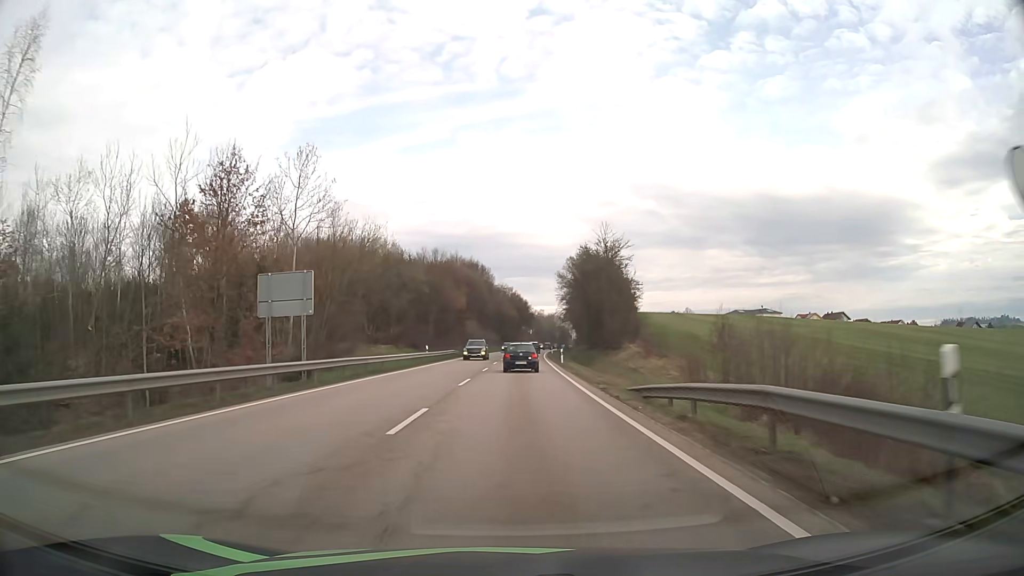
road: primary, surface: asphalt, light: Day
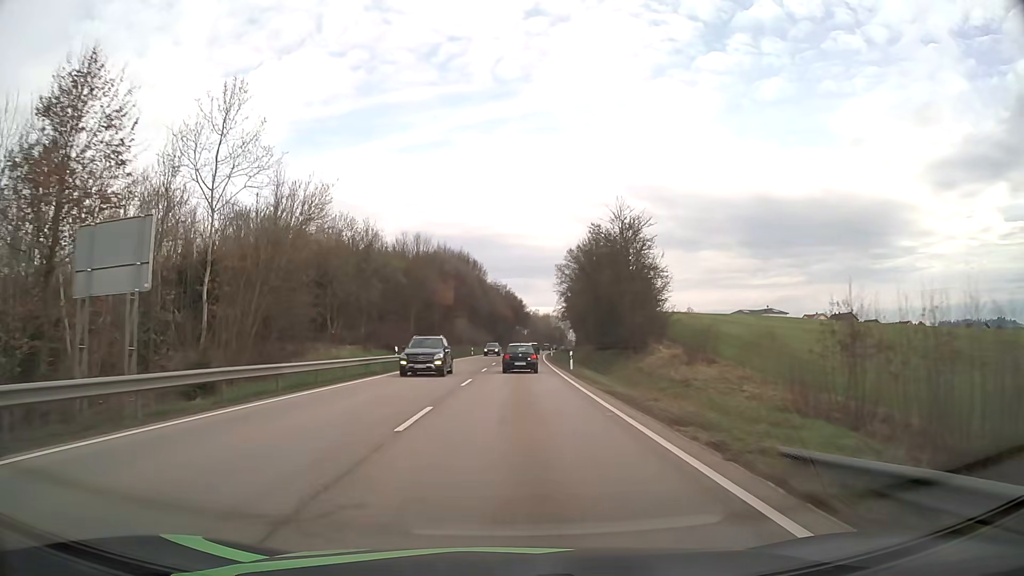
(+0.1, +11.7) m; +1°
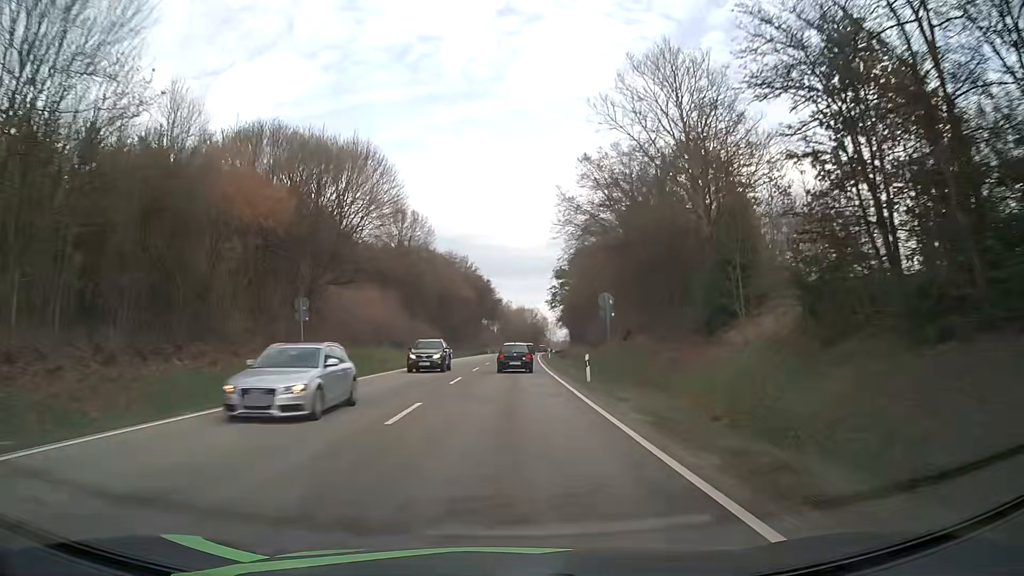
(+1.5, +59.3) m; +3°
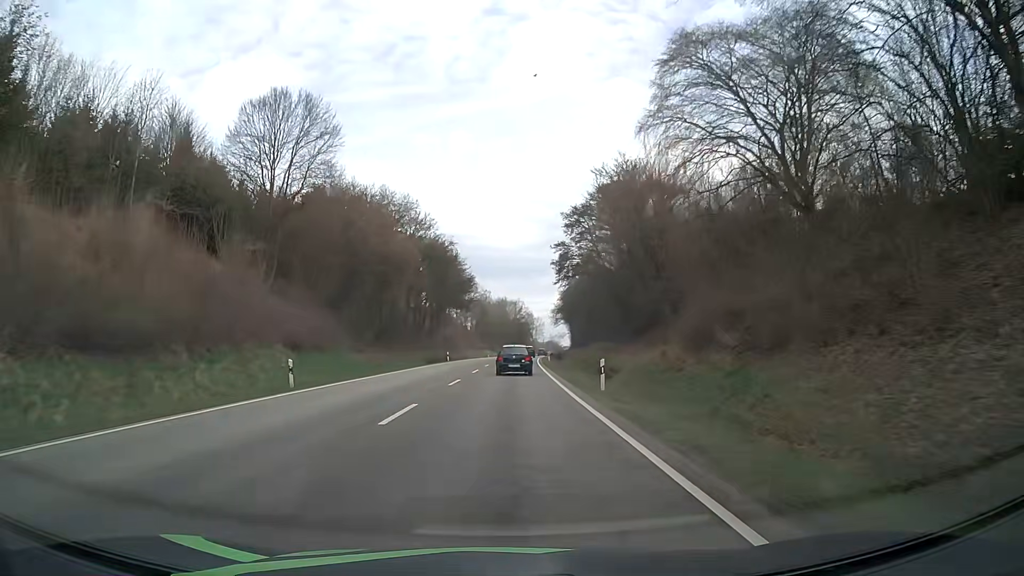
(+0.6, +48.1) m; +1°
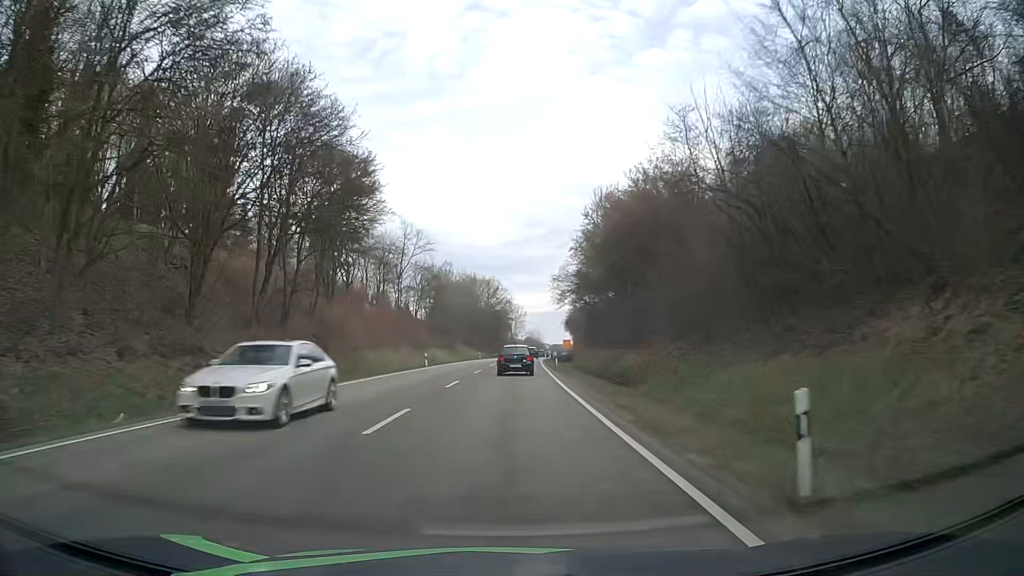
(+1.2, +61.4) m; +3°
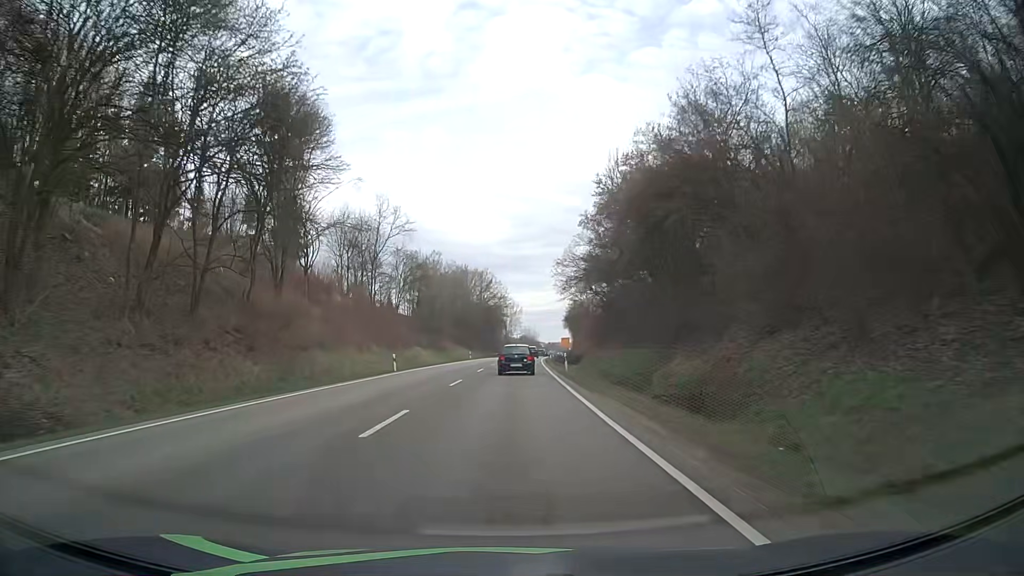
(0.0, +12.5) m; 0°
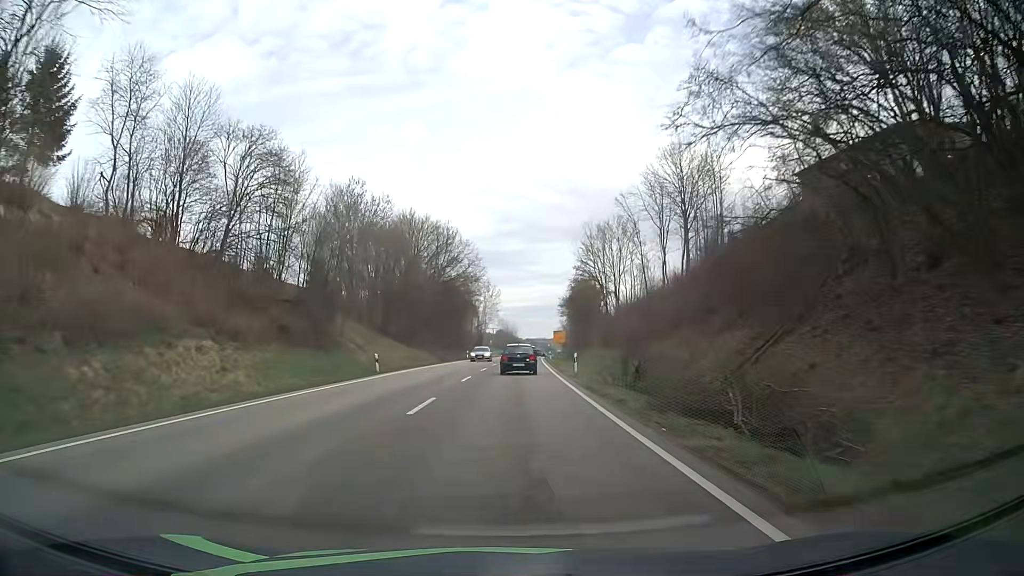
(+0.9, +50.5) m; +2°
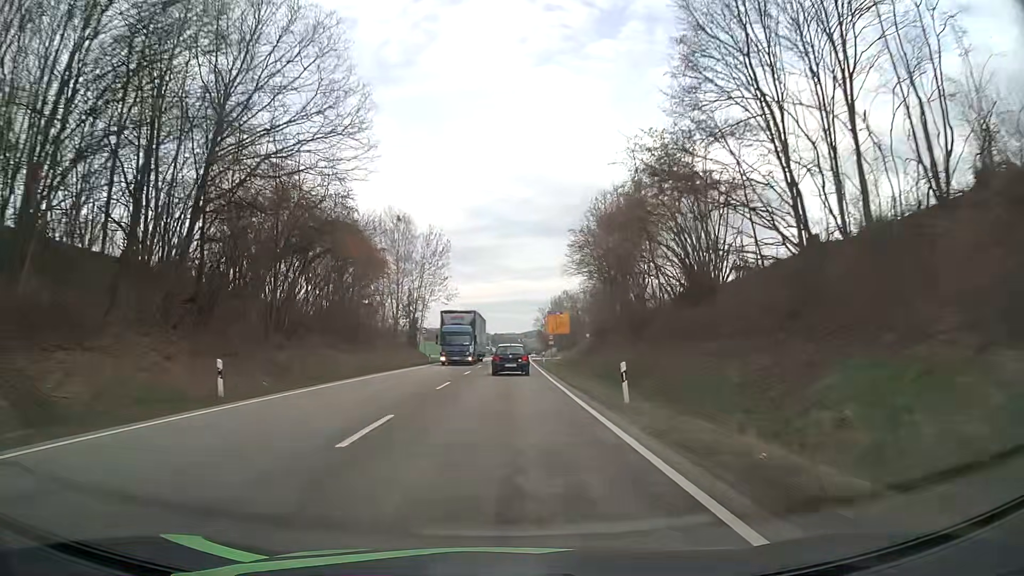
(+1.6, +64.6) m; +3°
(0, +10) (0, +20) (0, +30) (0, +40) (0, +50) (+1, +60) (+1, +70) (+1, +80) (+1, +90) (+1, +100) m
